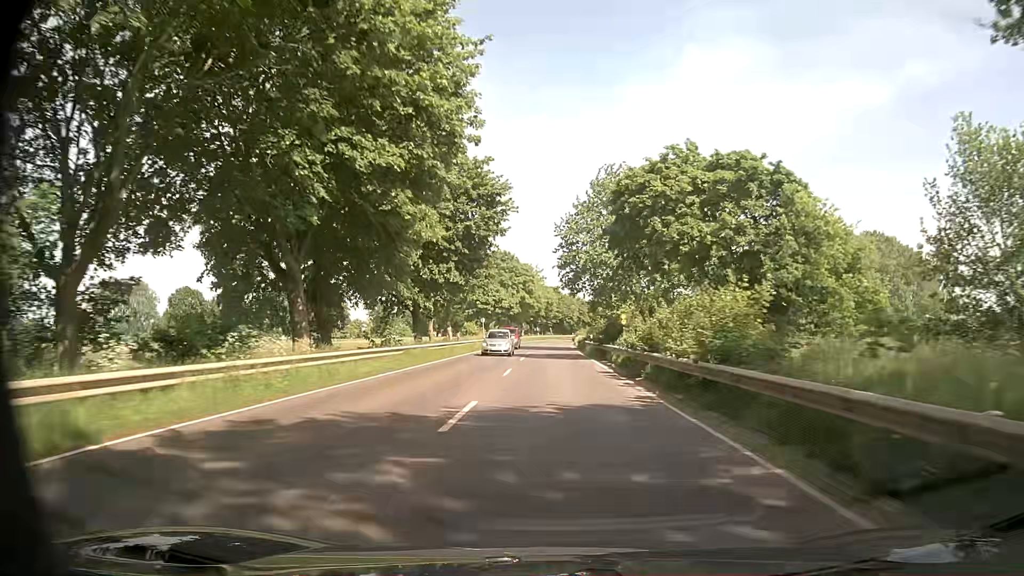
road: secondary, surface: asphalt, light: Day
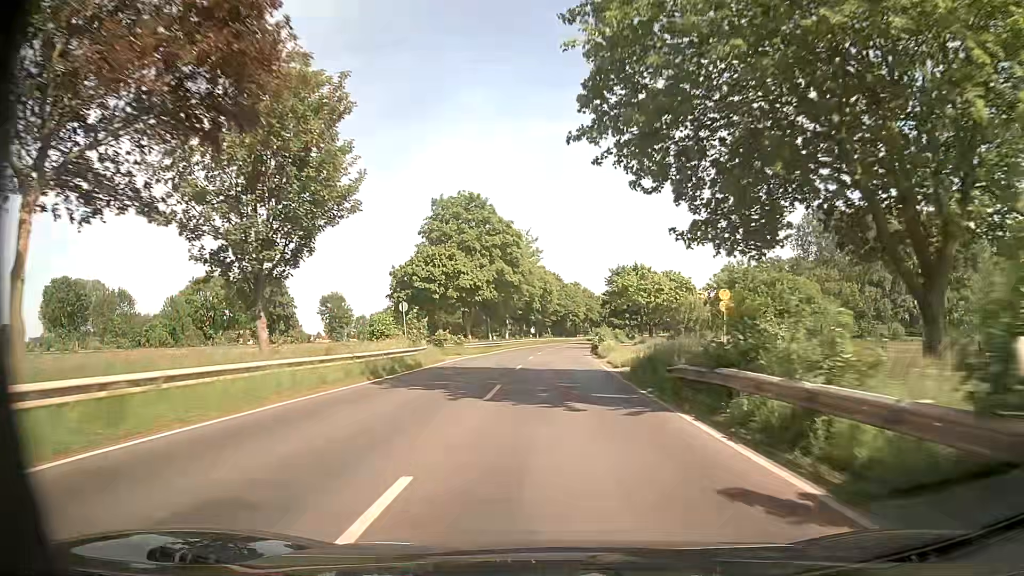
(+0.2, +43.1) m; 0°
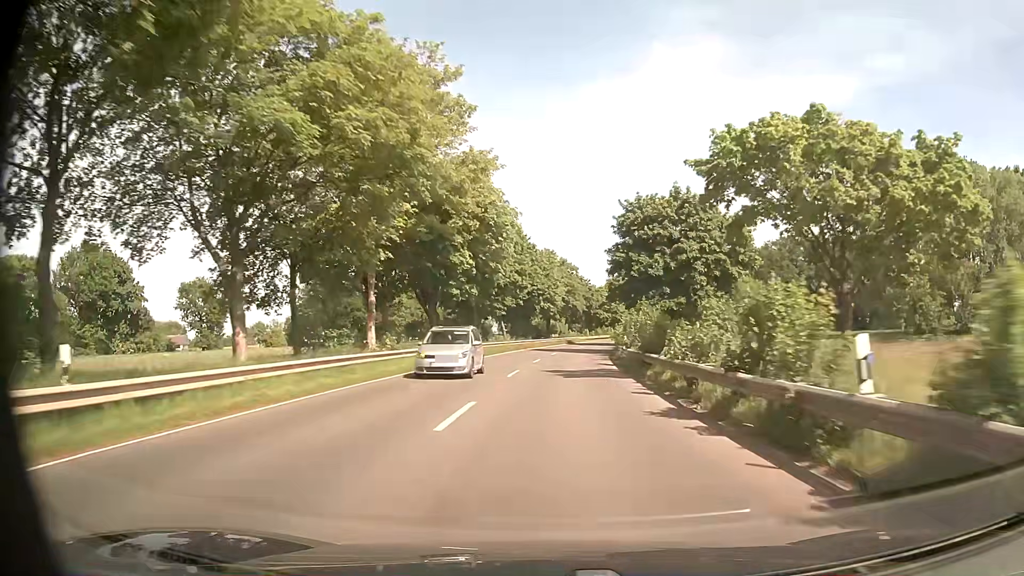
(+1.1, +53.6) m; +3°
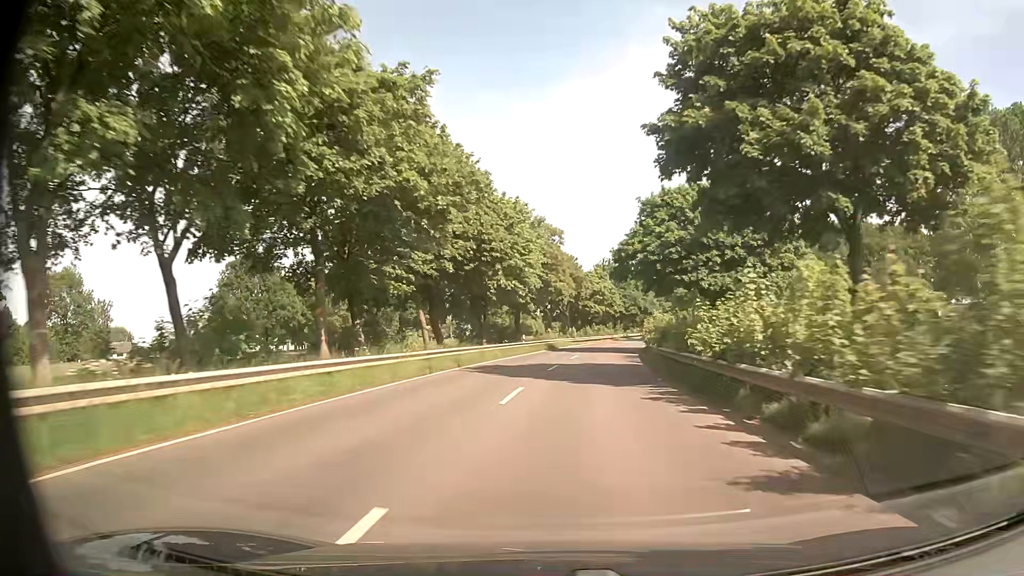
(+0.6, +32.2) m; +2°
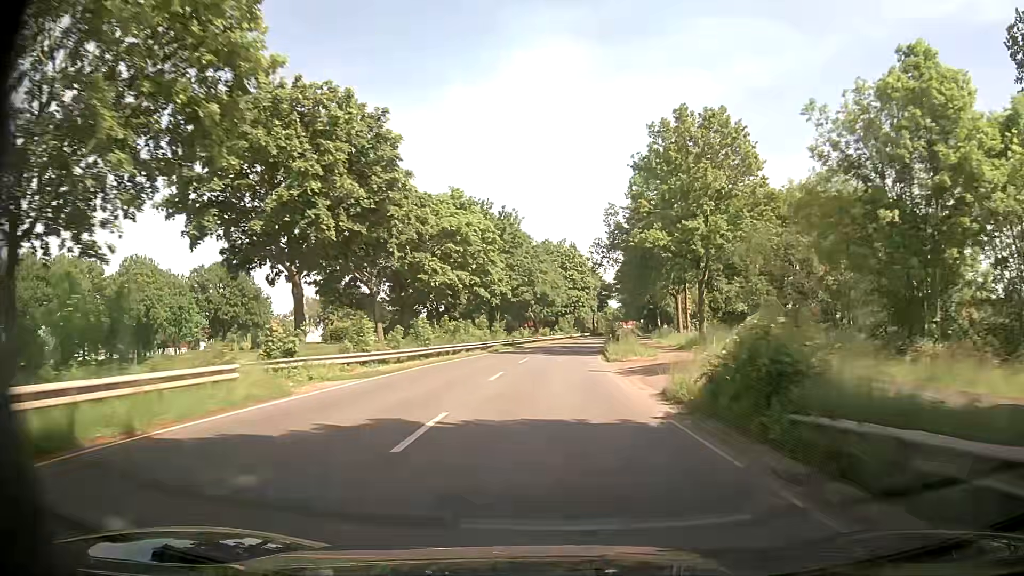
(+4.6, +53.4) m; +11°
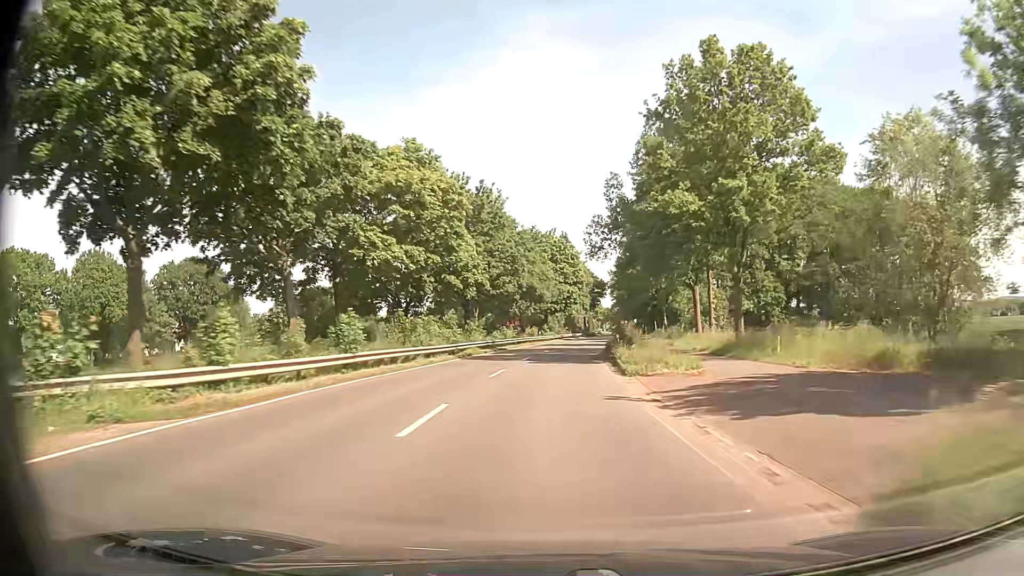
(0.0, +10.8) m; +1°
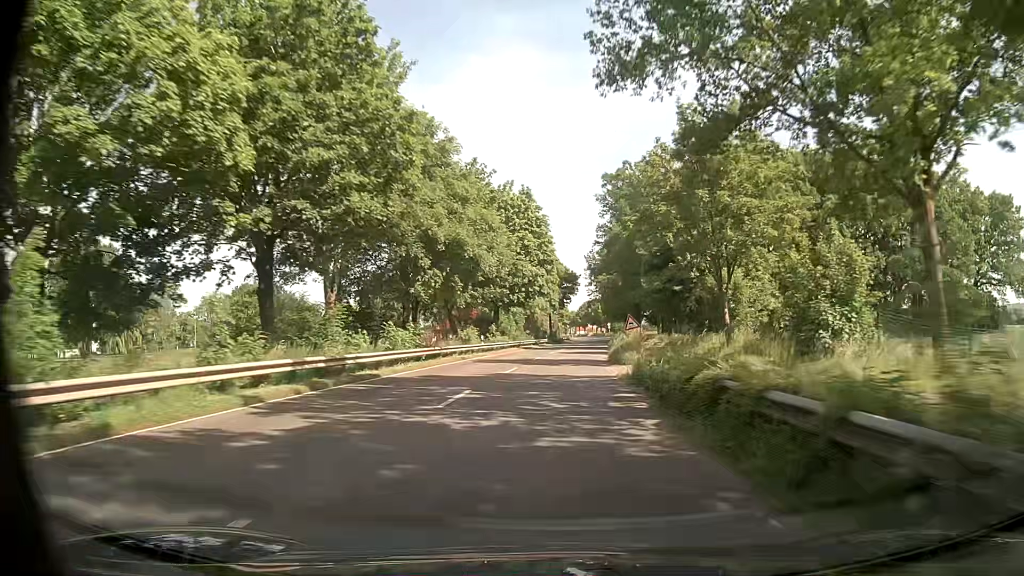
(+0.9, +32.3) m; +3°
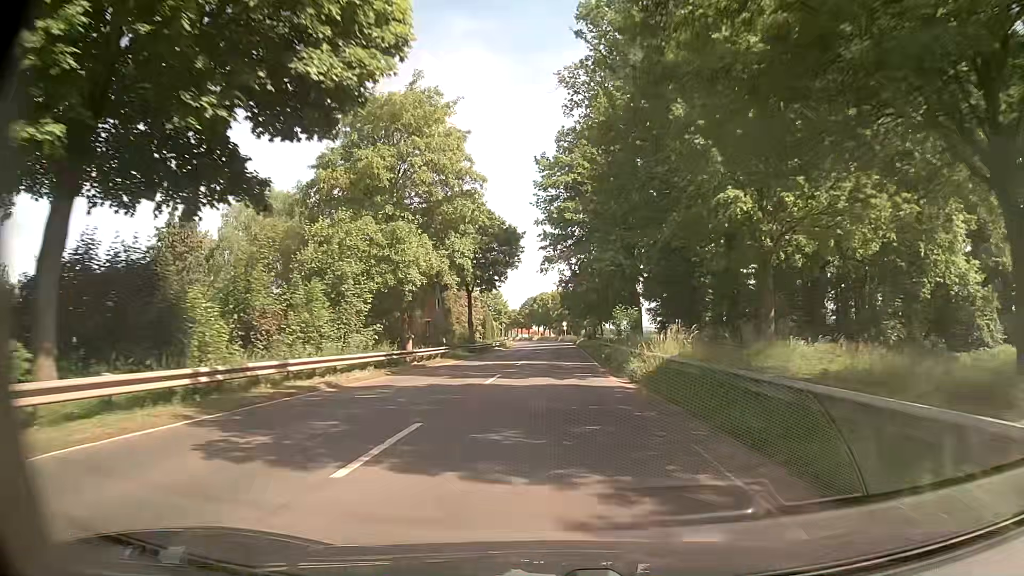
(+3.1, +53.6) m; +6°
(0, +10) (0, +20) (0, +30) (0, +40) (0, +50) (0, +60) (0, +70) (0, +80) (0, +90) (0, +100) m
